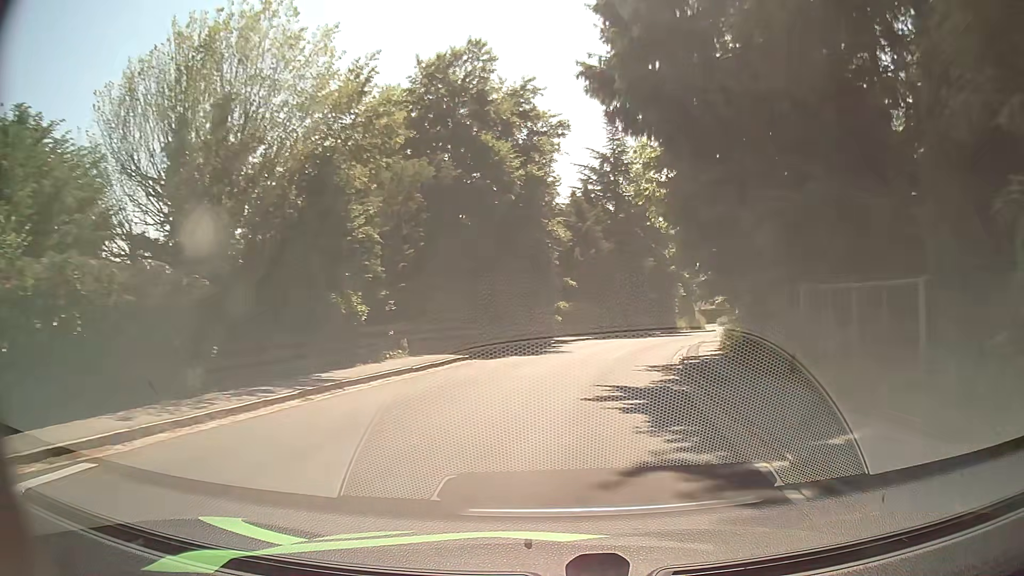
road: tertiary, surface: asphalt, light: Day
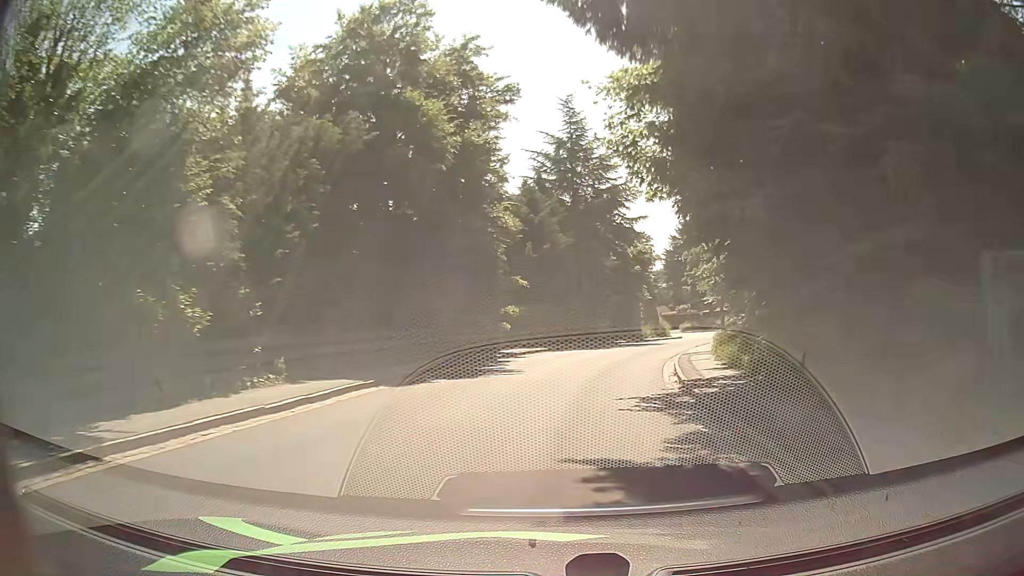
(+0.2, +6.7) m; +4°
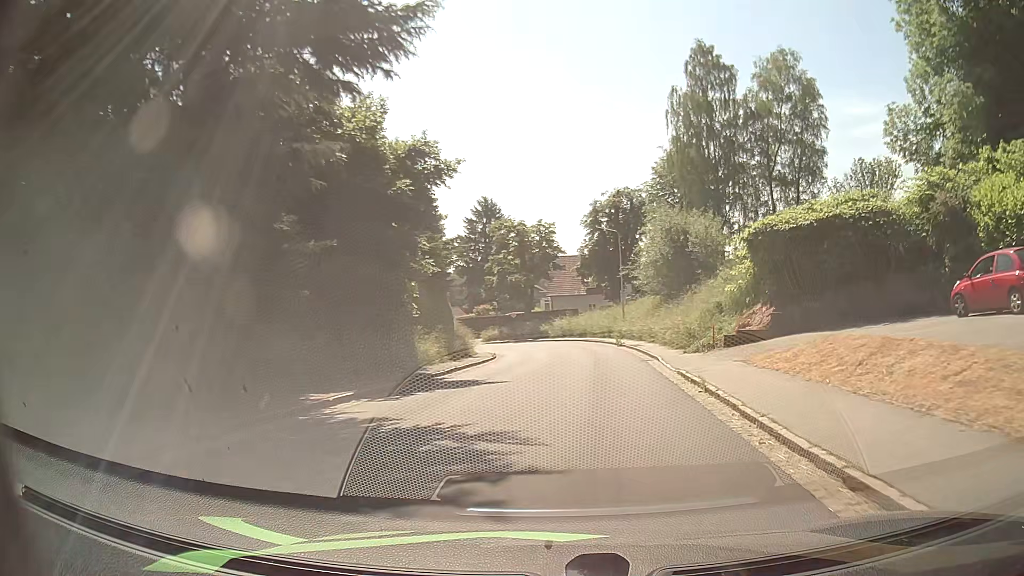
(+4.7, +32.4) m; +17°
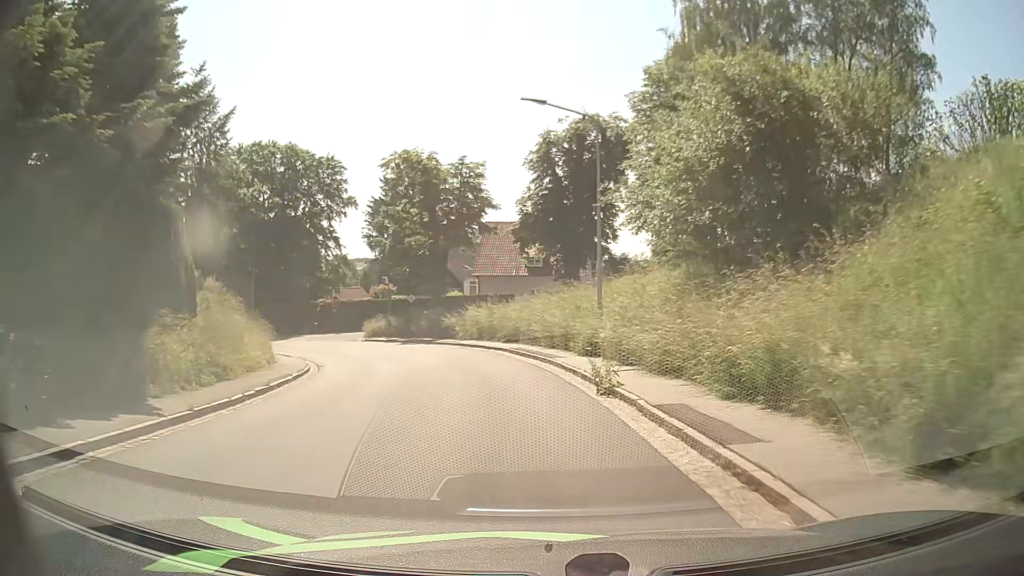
(+2.3, +25.5) m; +6°
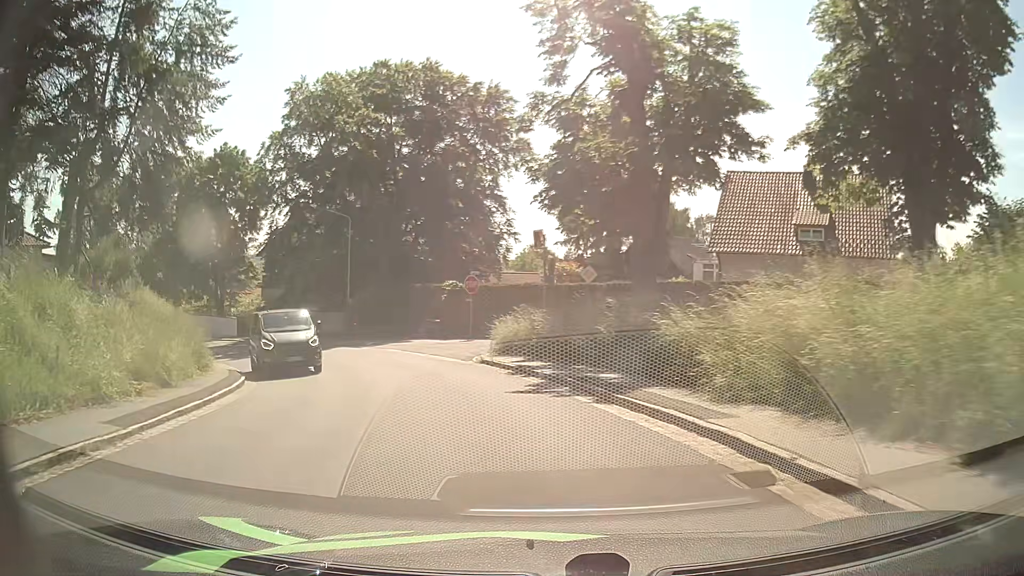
(-3.0, +24.3) m; -17°
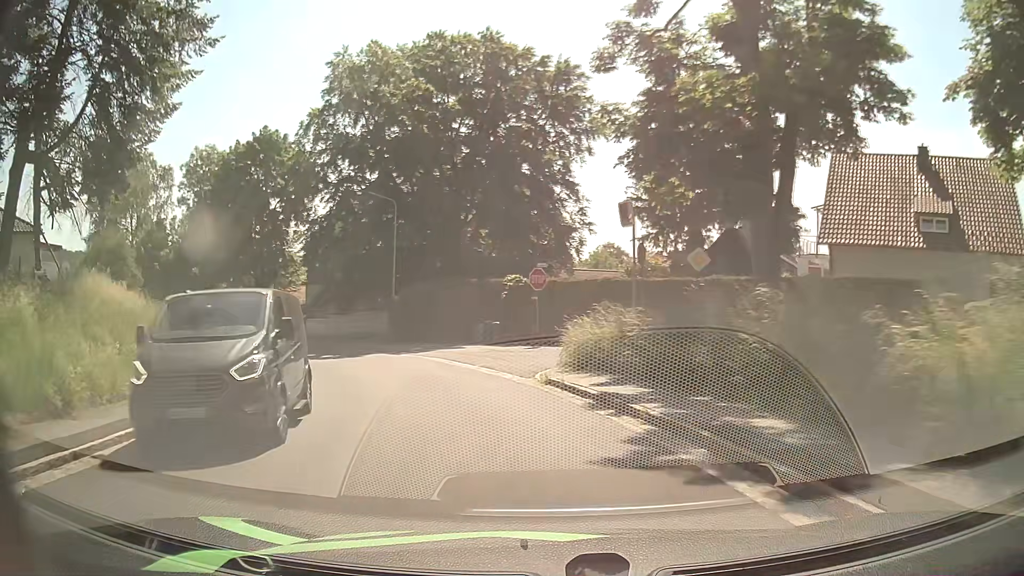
(-0.4, +6.0) m; -6°
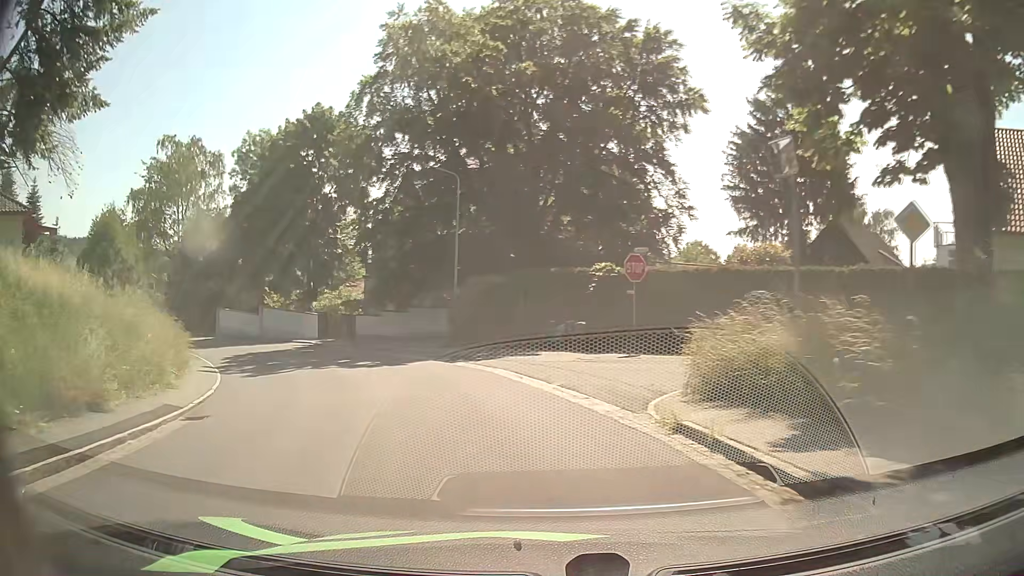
(-0.5, +6.1) m; -8°
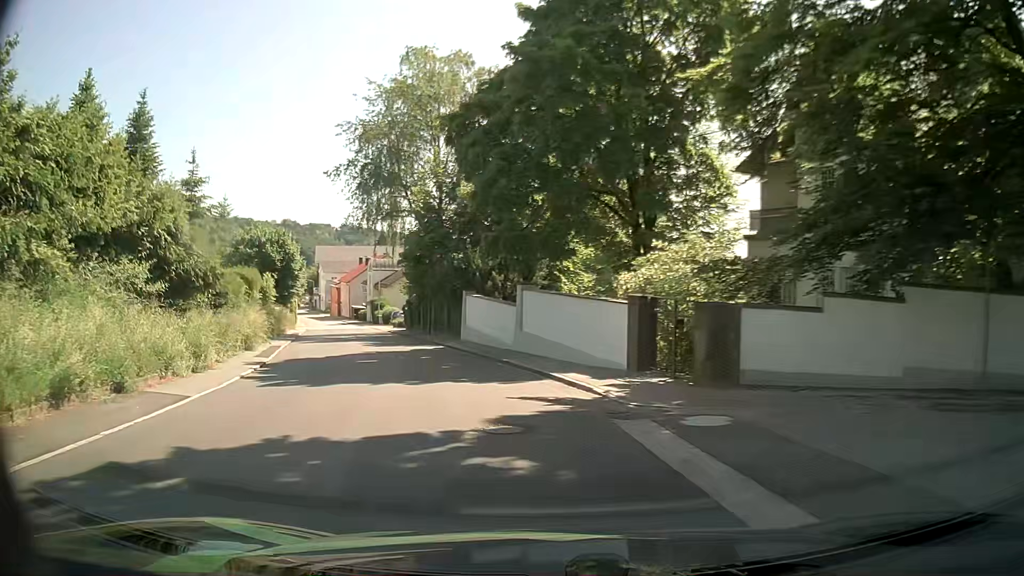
(-6.4, +24.1) m; -29°
(-1, +10) (-4, +20) (-7, +29) (-11, +38) (-15, +48) (-18, +57) (-22, +66) (-26, +75) (-30, +85) (-34, +94) m
